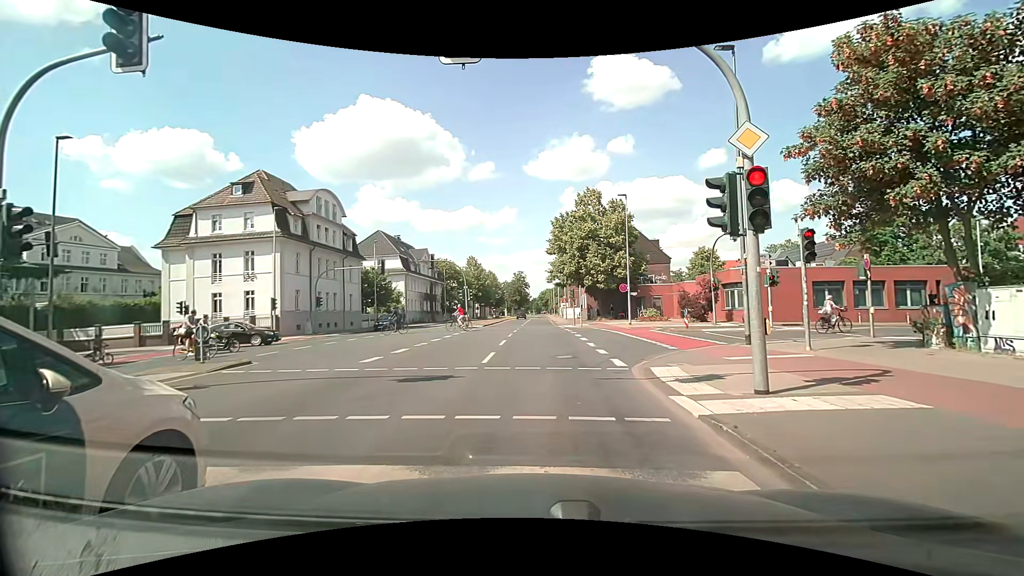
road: secondary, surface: asphalt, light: Day
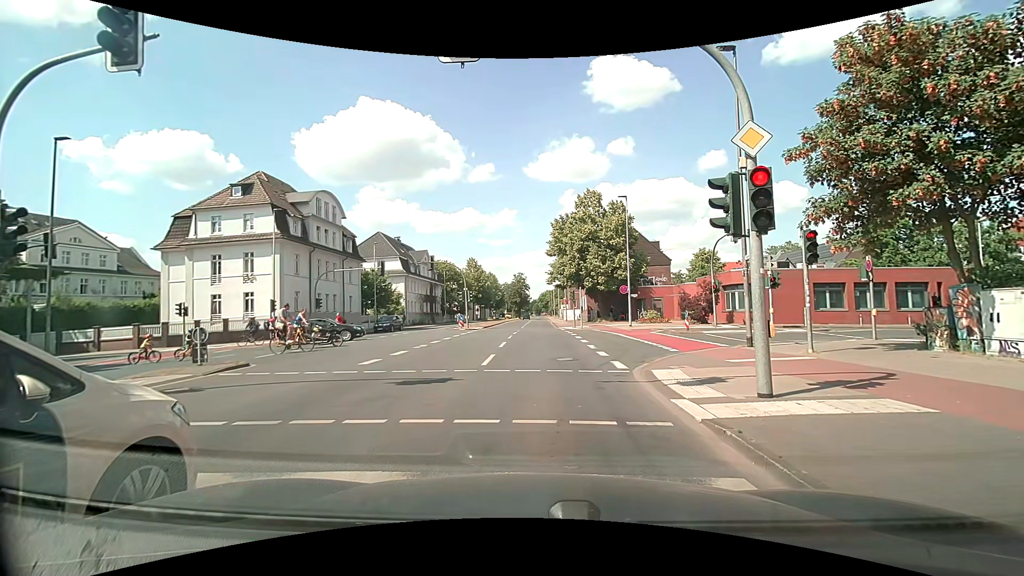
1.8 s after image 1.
(0.0, +0.2) m; 0°
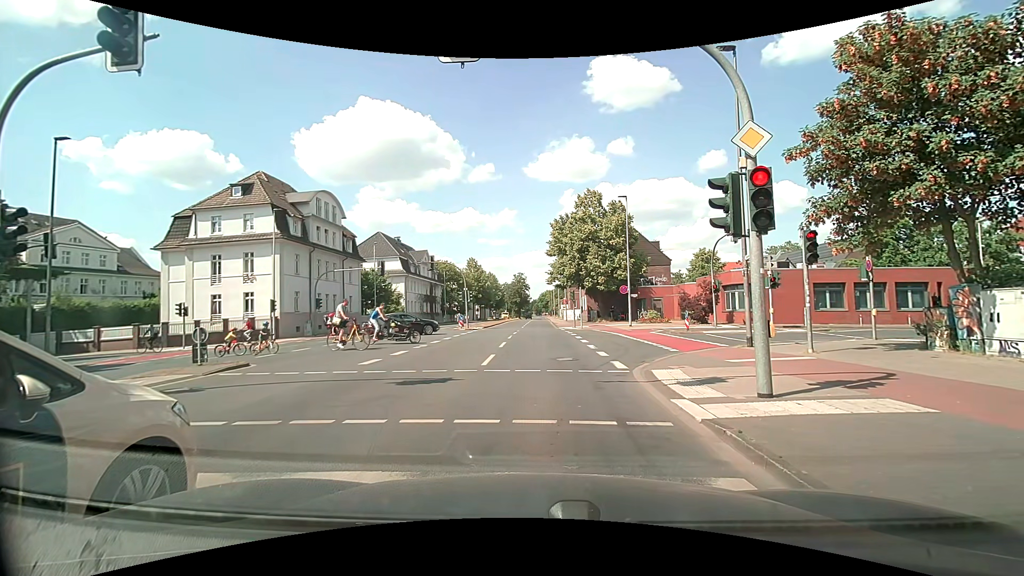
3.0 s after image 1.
(0.0, 0.0) m; 0°
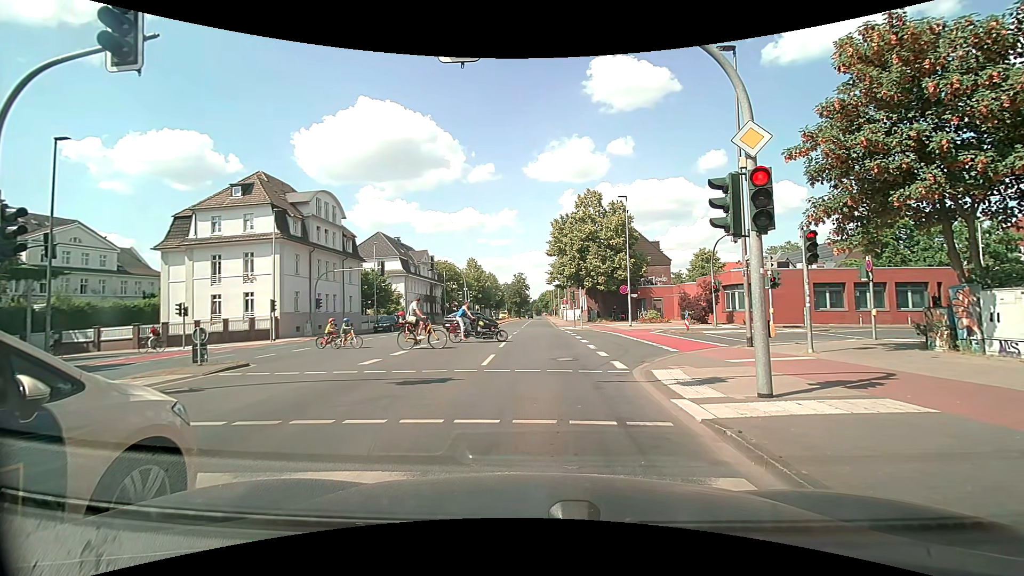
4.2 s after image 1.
(0.0, 0.0) m; 0°
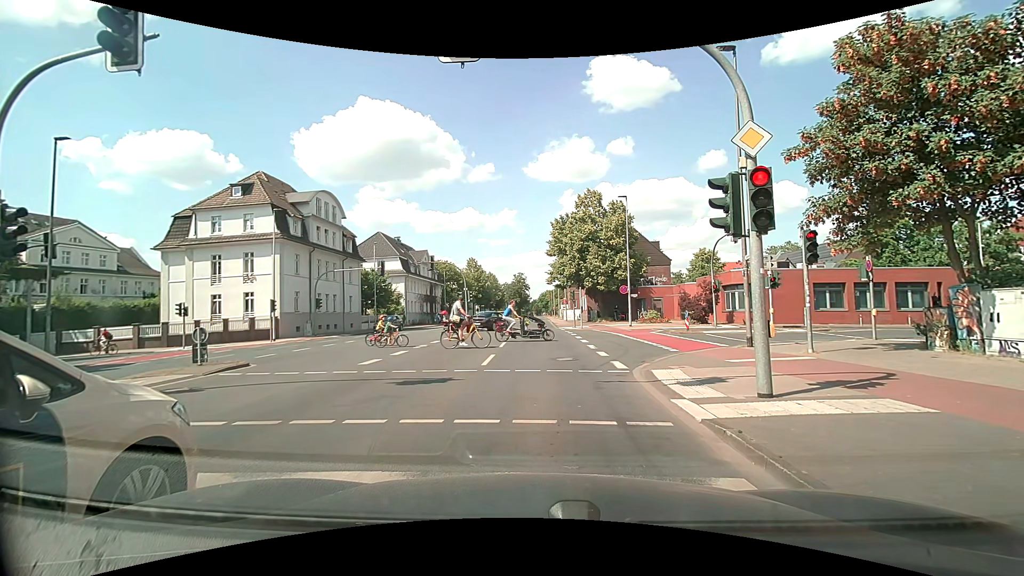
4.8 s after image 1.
(0.0, 0.0) m; 0°
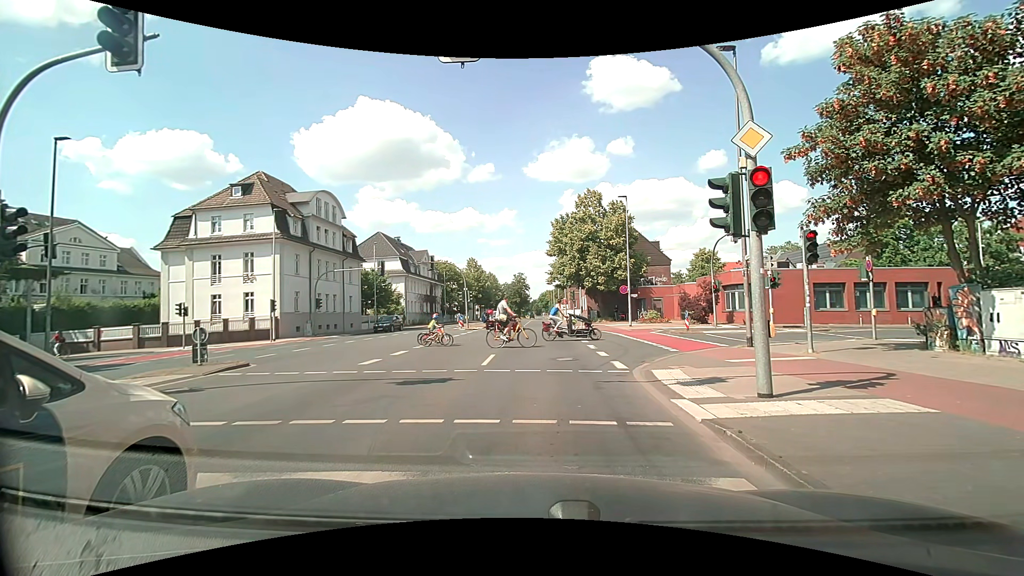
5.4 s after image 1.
(0.0, 0.0) m; 0°
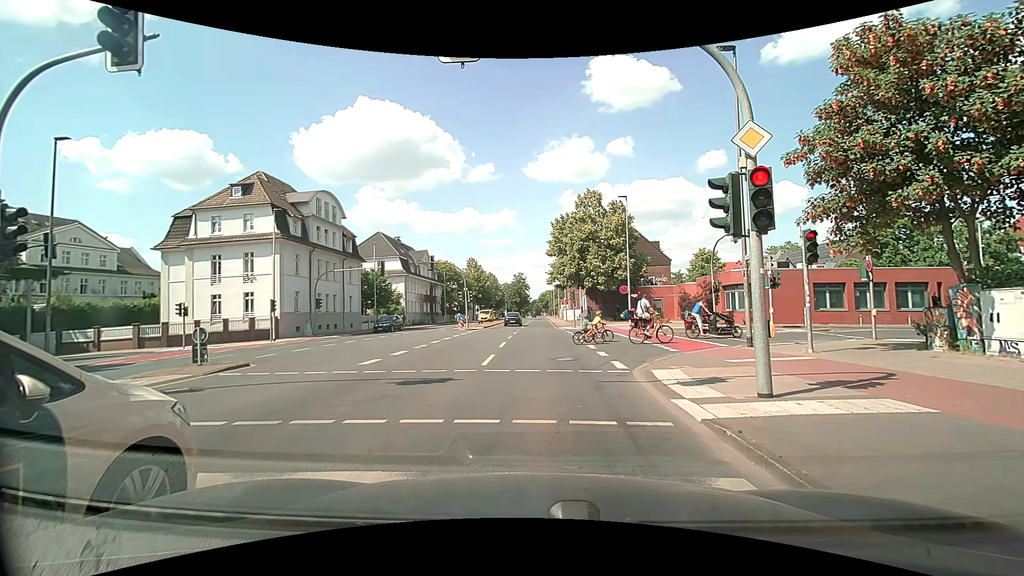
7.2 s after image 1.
(0.0, 0.0) m; 0°
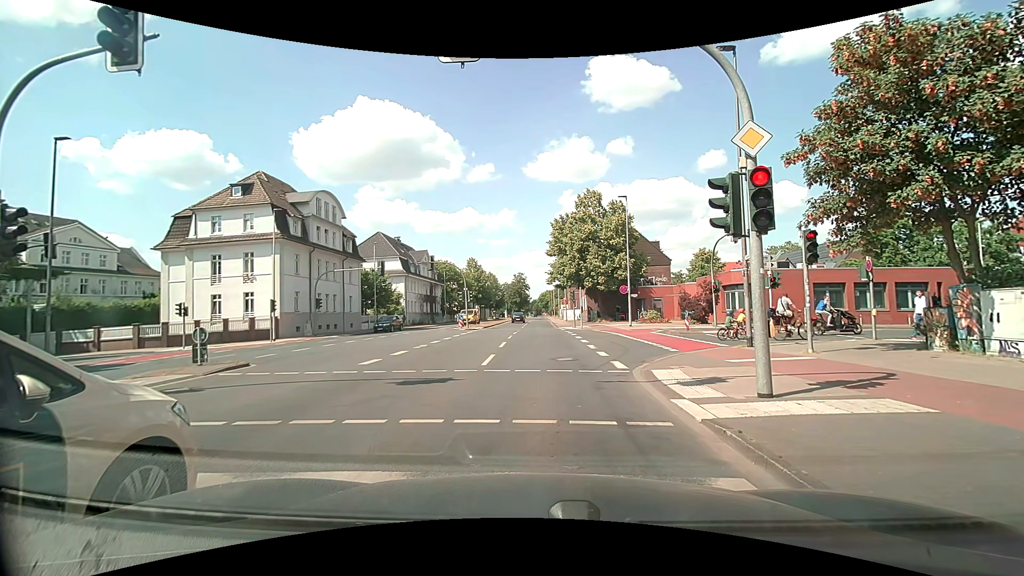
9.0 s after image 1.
(0.0, 0.0) m; 0°
(0, +10) (0, +20) (0, +30) (0, +40) (0, +50) (0, +60) (0, +70) (+1, +80) (+1, +90) (+1, +100) m
